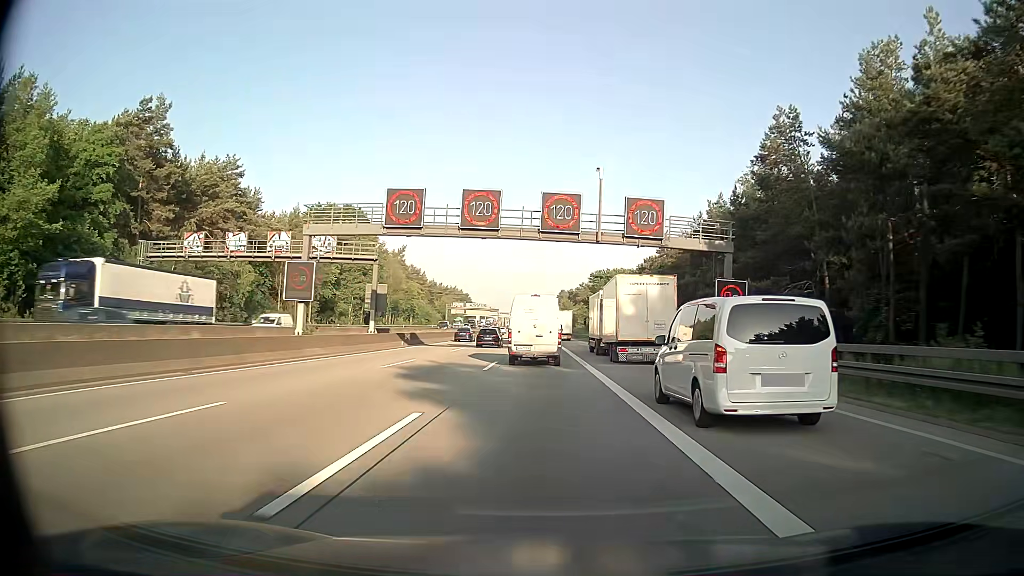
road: motorway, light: Day
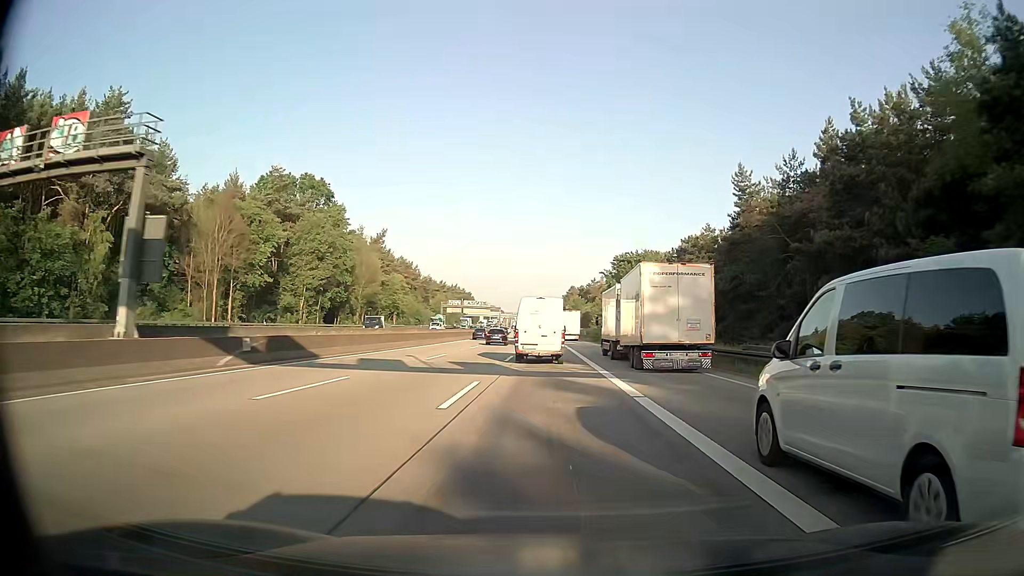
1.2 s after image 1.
(-0.2, +29.4) m; -1°
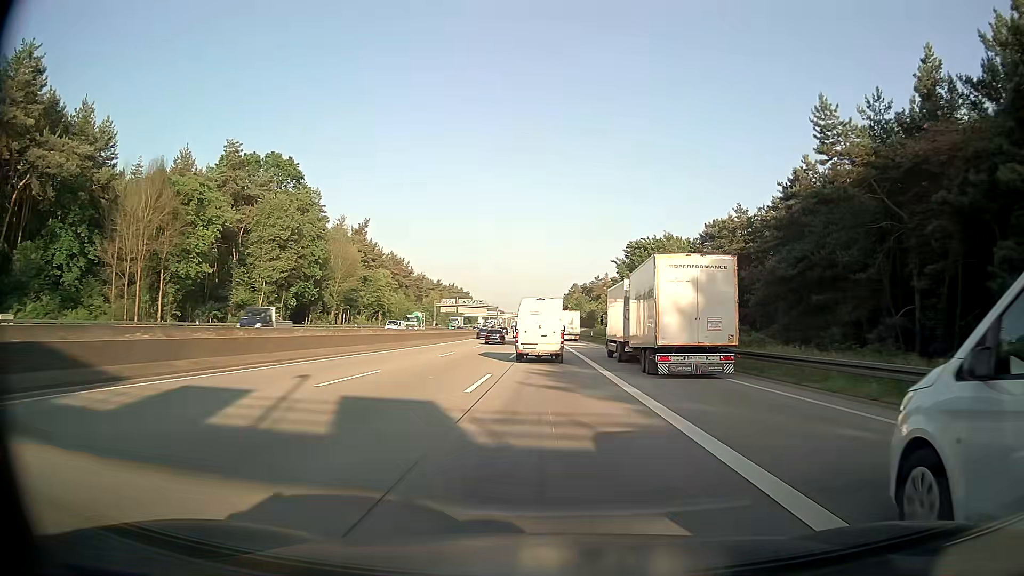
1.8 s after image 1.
(0.0, +15.0) m; 0°
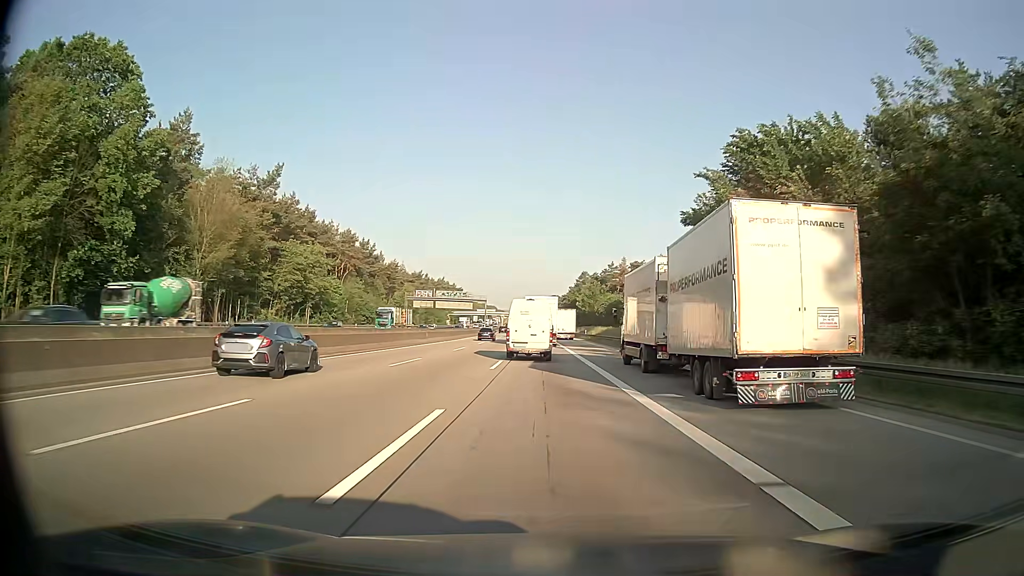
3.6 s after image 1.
(-0.1, +45.8) m; 0°
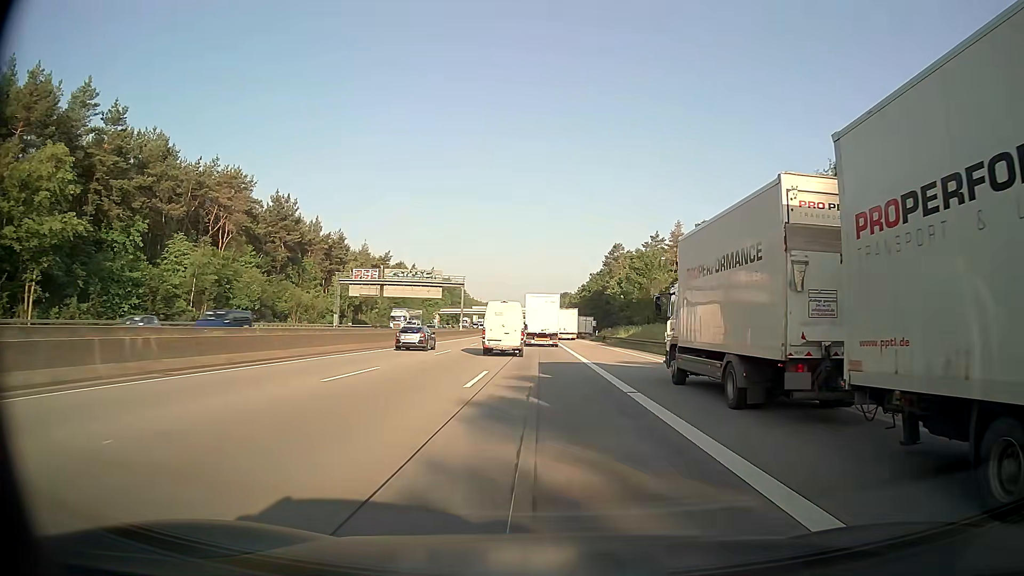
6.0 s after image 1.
(-0.5, +61.8) m; -1°
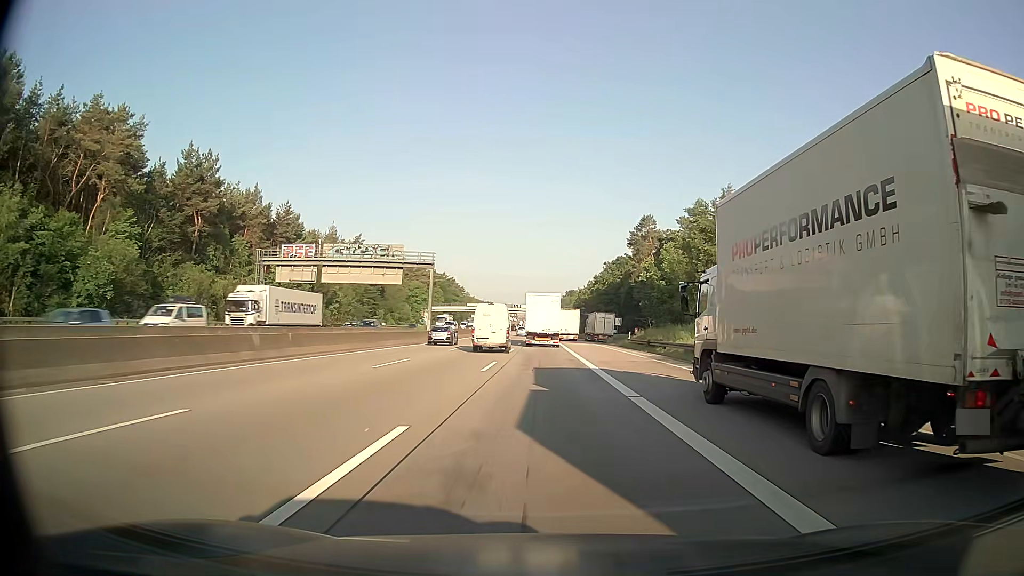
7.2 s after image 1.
(-0.2, +30.7) m; 0°
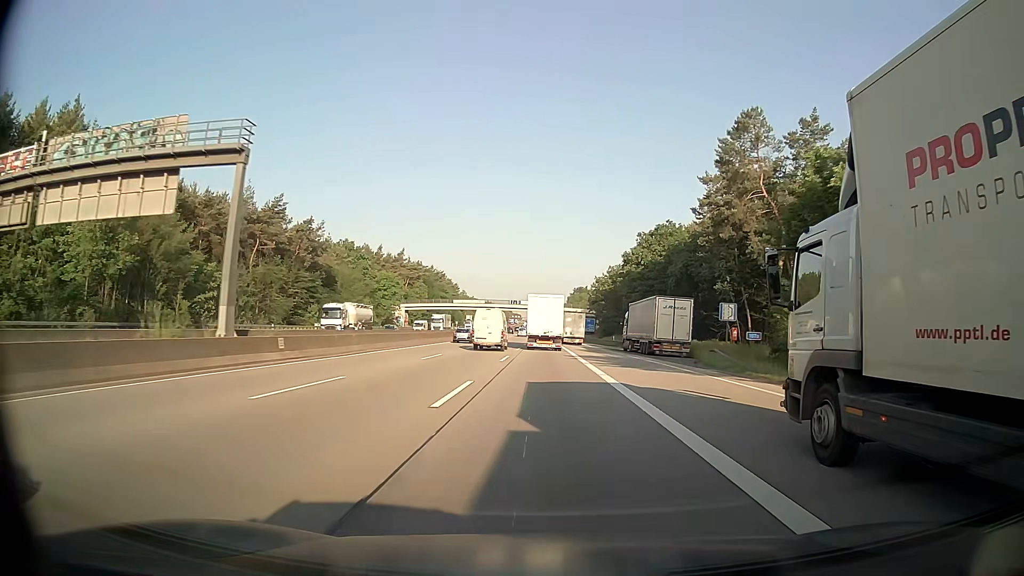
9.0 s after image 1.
(-0.4, +45.9) m; 0°
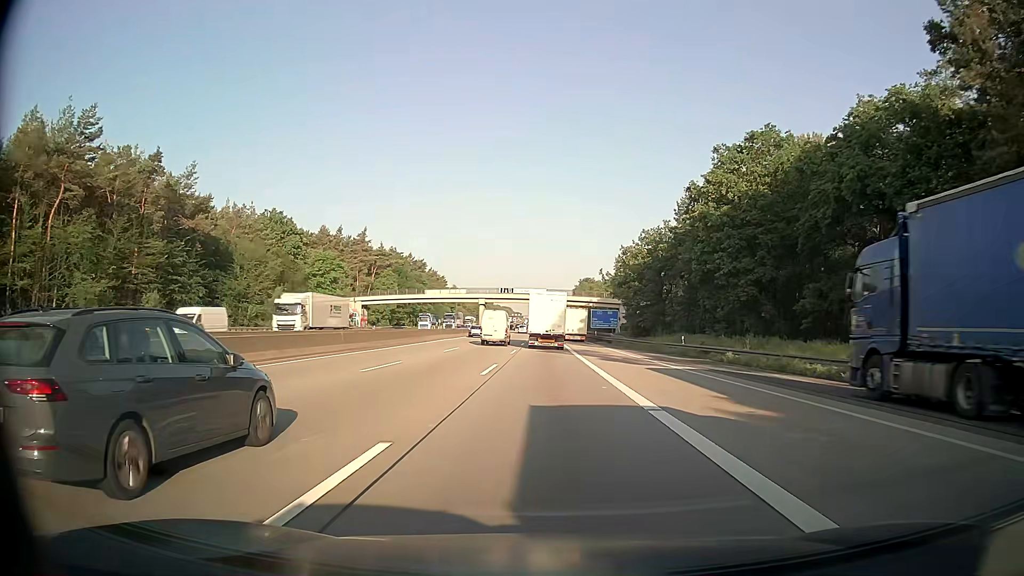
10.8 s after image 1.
(-0.2, +46.0) m; 0°
(0, +10) (0, +20) (0, +30) (0, +40) (0, +50) (0, +60) (0, +70) (0, +80) (0, +90) (0, +100) m
